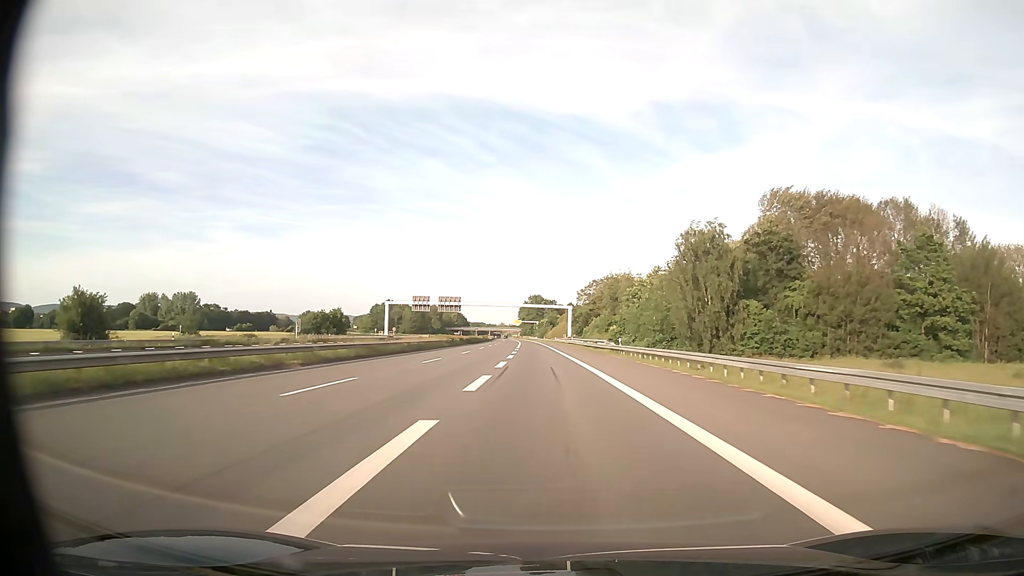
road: trunk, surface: asphalt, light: Day
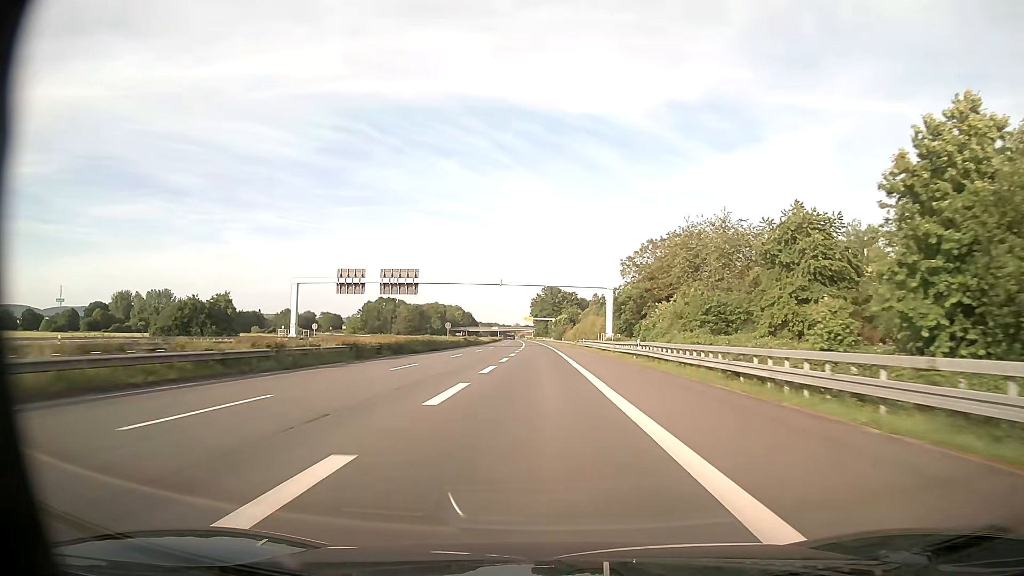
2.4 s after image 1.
(-0.8, +63.2) m; -1°
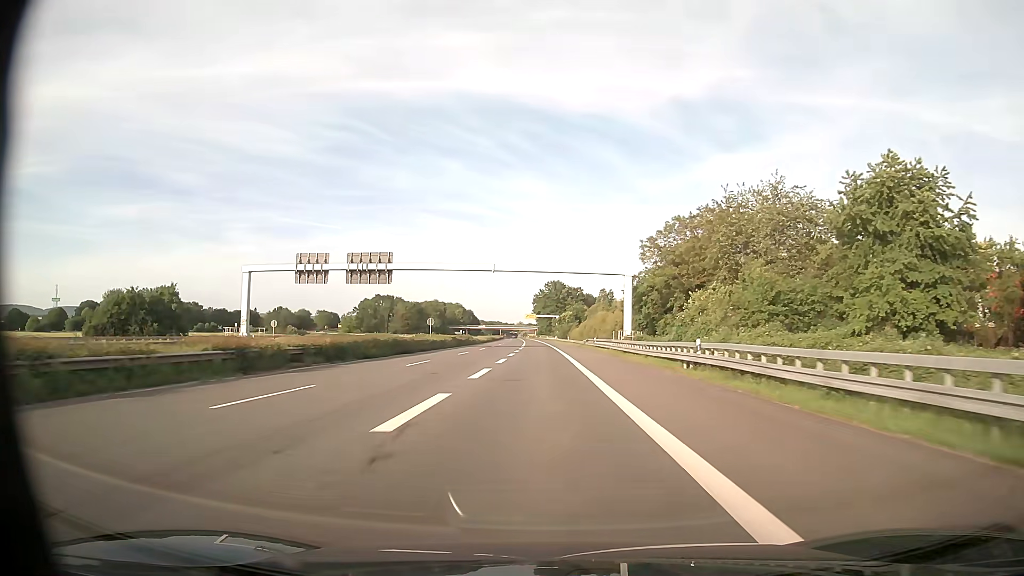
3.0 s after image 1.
(0.0, +15.8) m; 0°
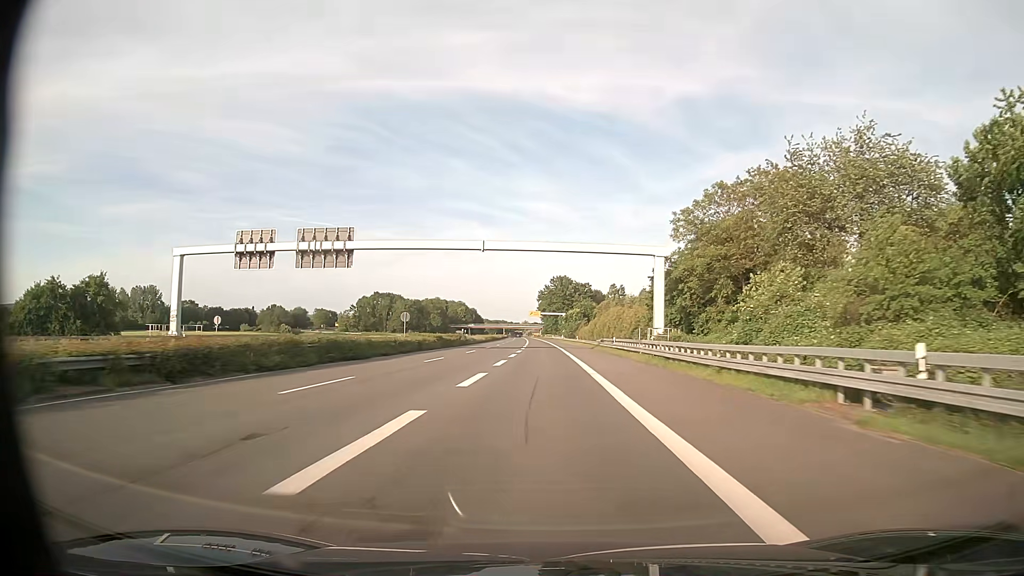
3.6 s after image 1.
(-0.1, +15.8) m; -1°
